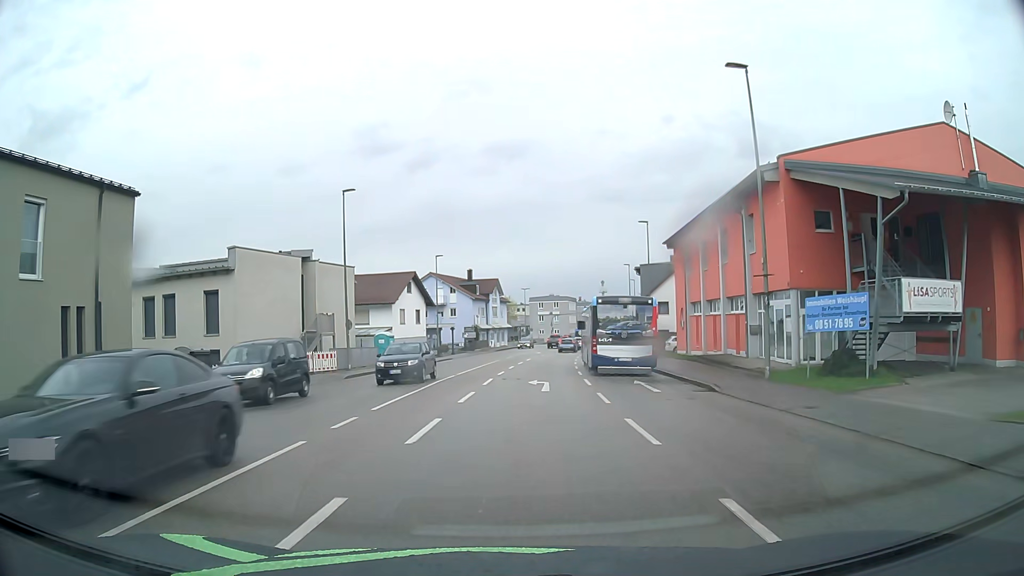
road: tertiary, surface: asphalt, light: Day
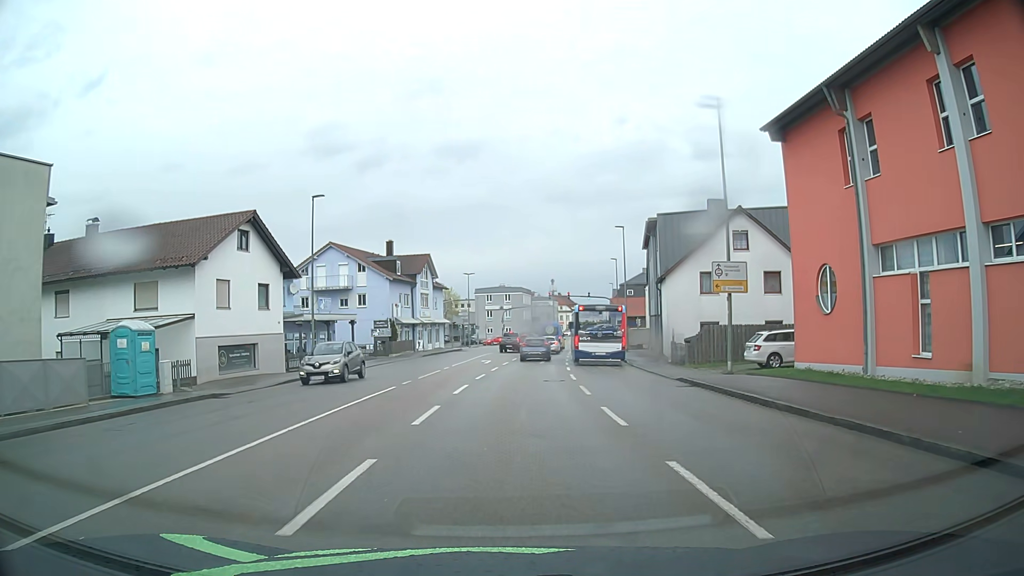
(+1.1, +28.3) m; +4°
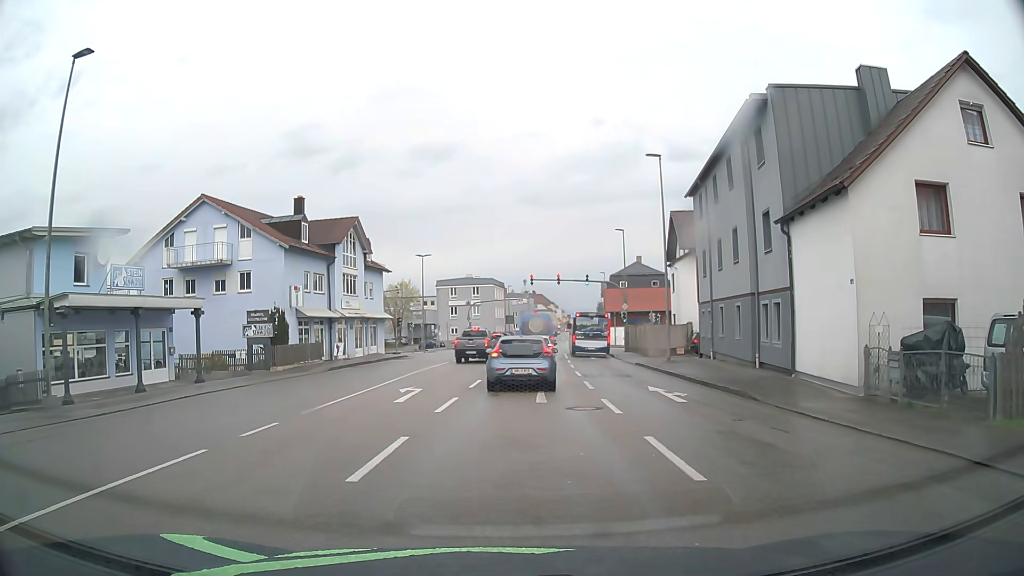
(+0.7, +22.1) m; +3°
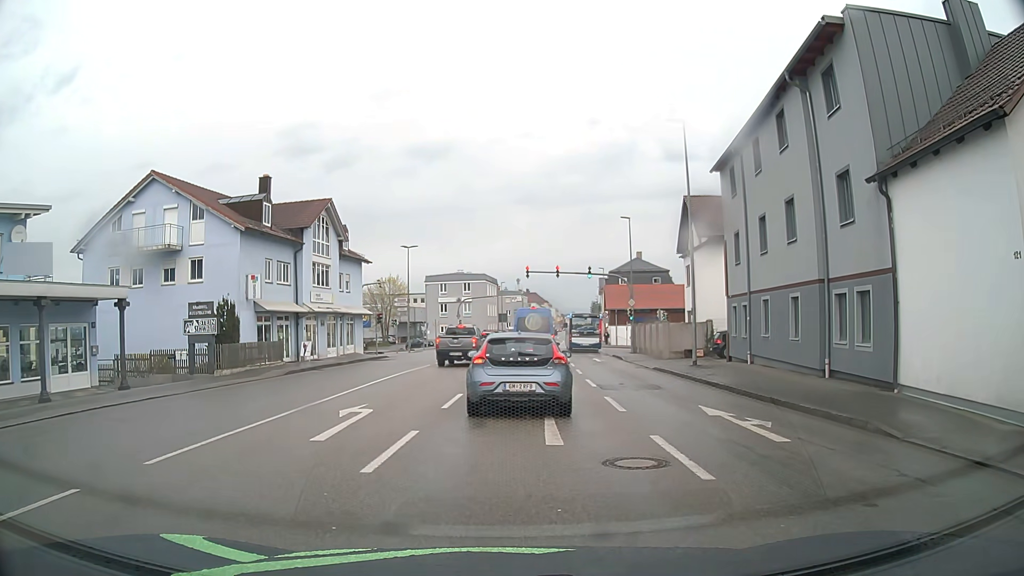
(+0.1, +5.6) m; +2°
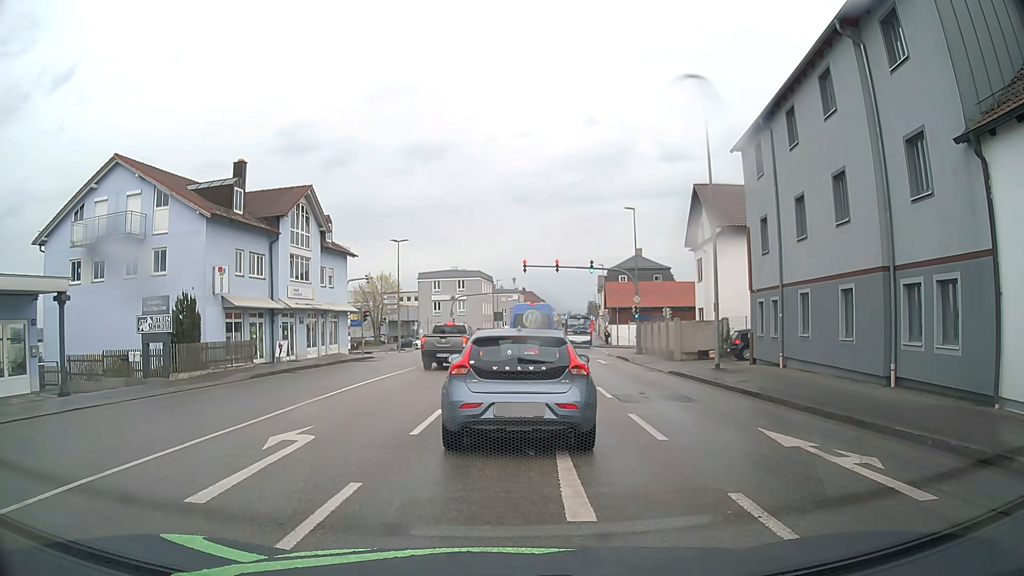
(0.0, +3.3) m; 0°
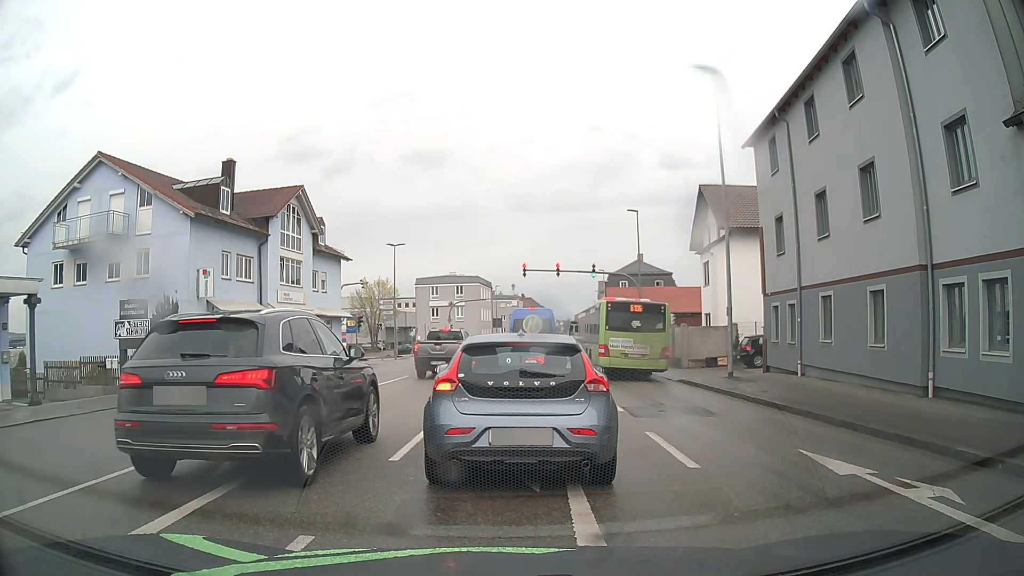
(0.0, +1.5) m; +1°
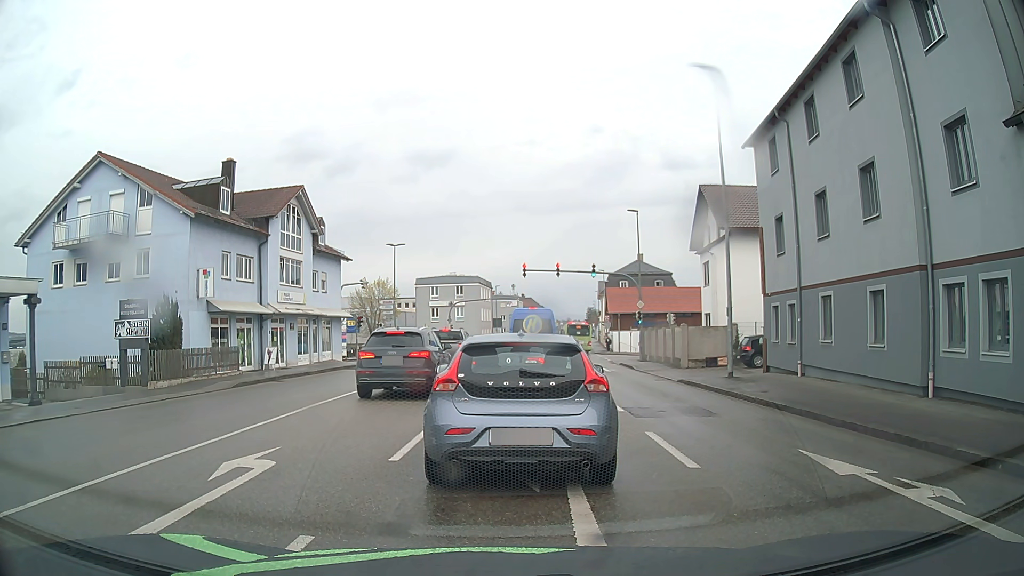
(0.0, 0.0) m; 0°
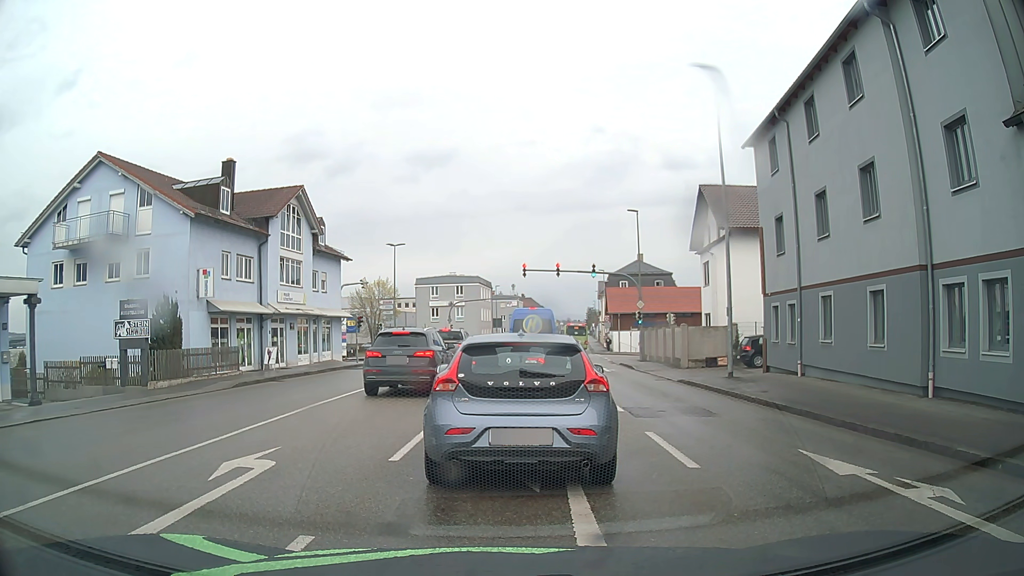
(0.0, 0.0) m; 0°
